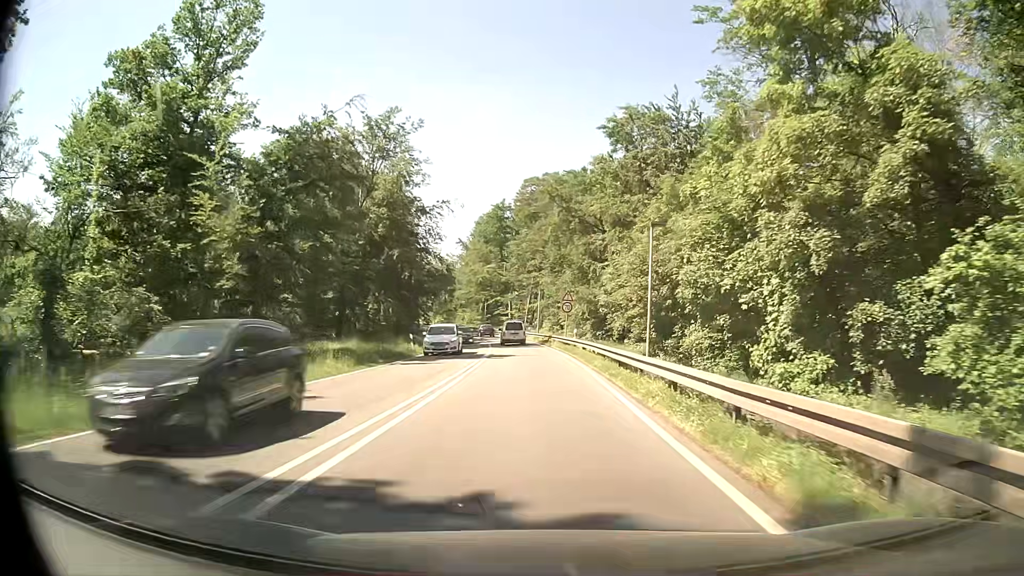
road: primary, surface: asphalt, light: Day
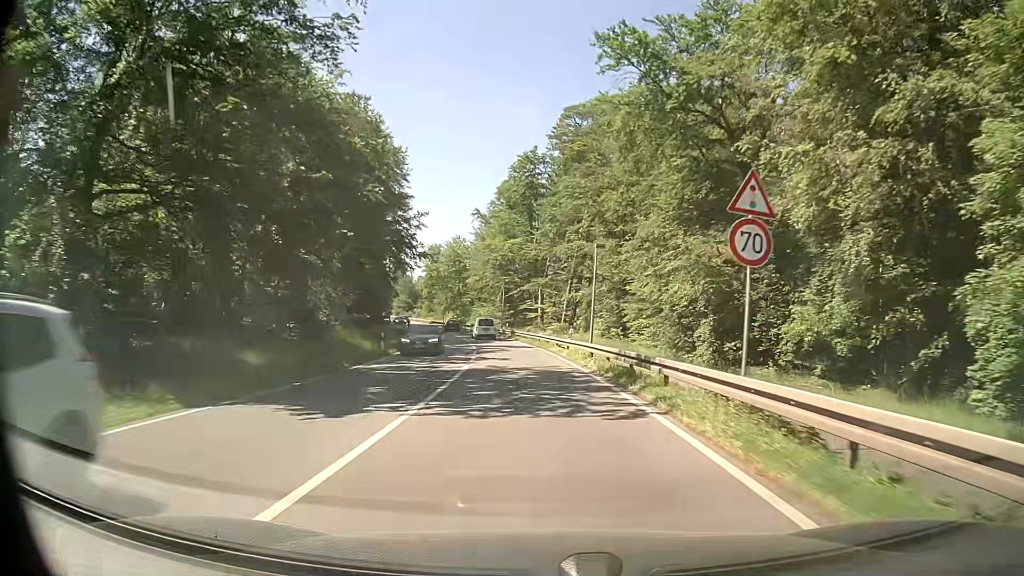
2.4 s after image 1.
(-1.2, +34.9) m; -4°
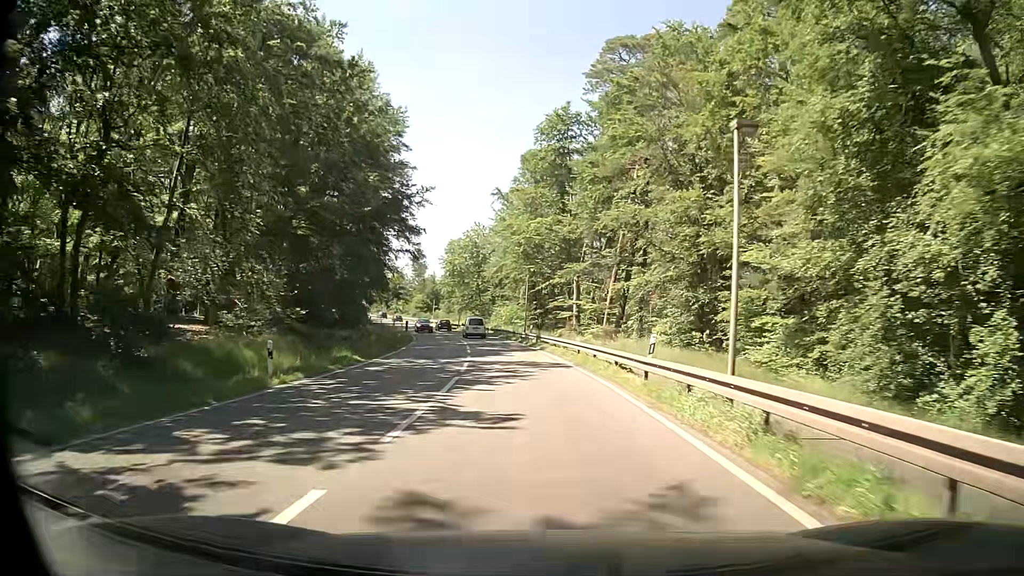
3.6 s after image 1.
(-0.4, +17.5) m; -3°
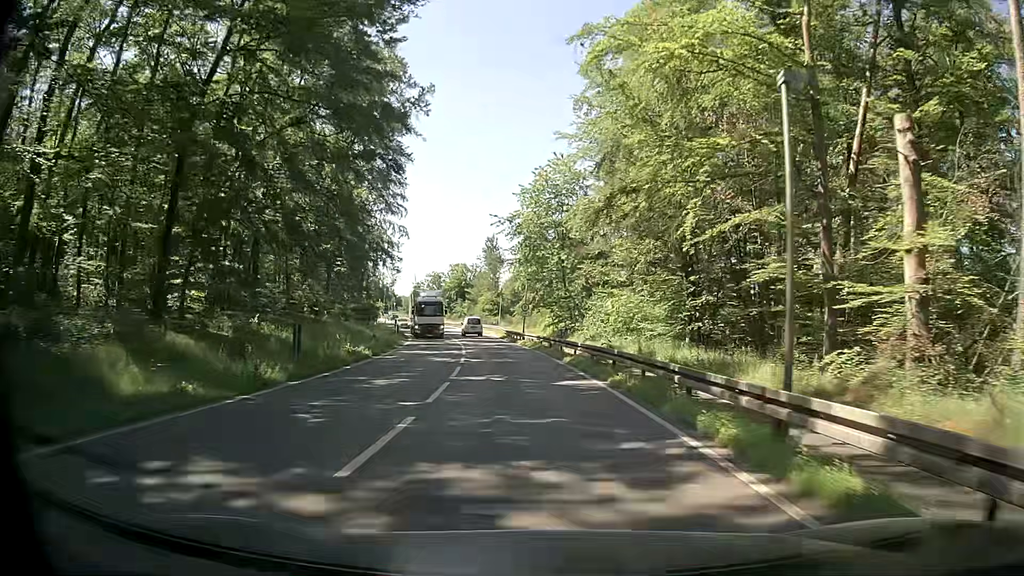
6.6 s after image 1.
(-2.9, +44.2) m; -8°
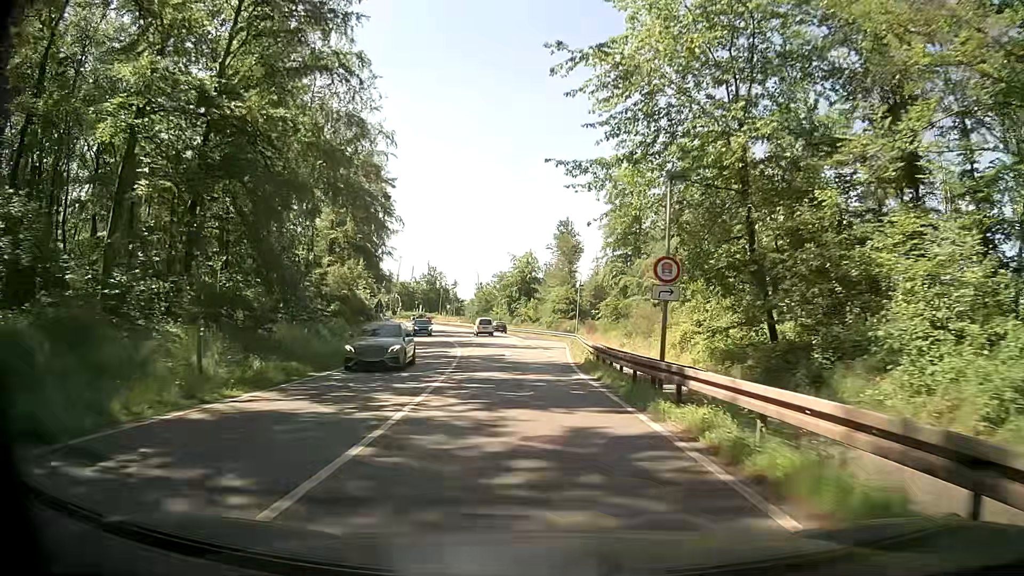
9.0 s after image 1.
(-2.1, +35.8) m; -6°
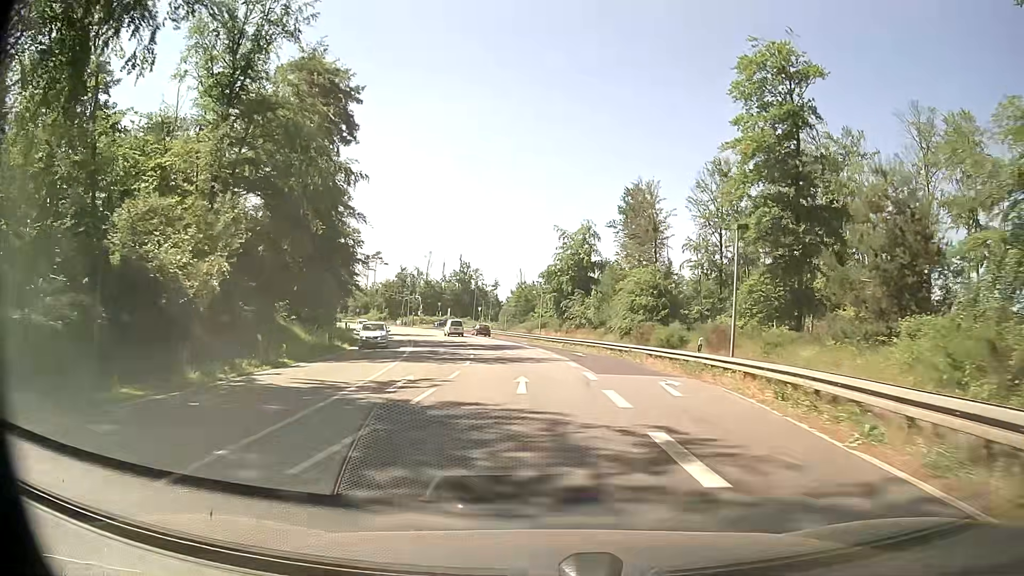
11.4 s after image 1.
(-1.8, +36.0) m; -5°
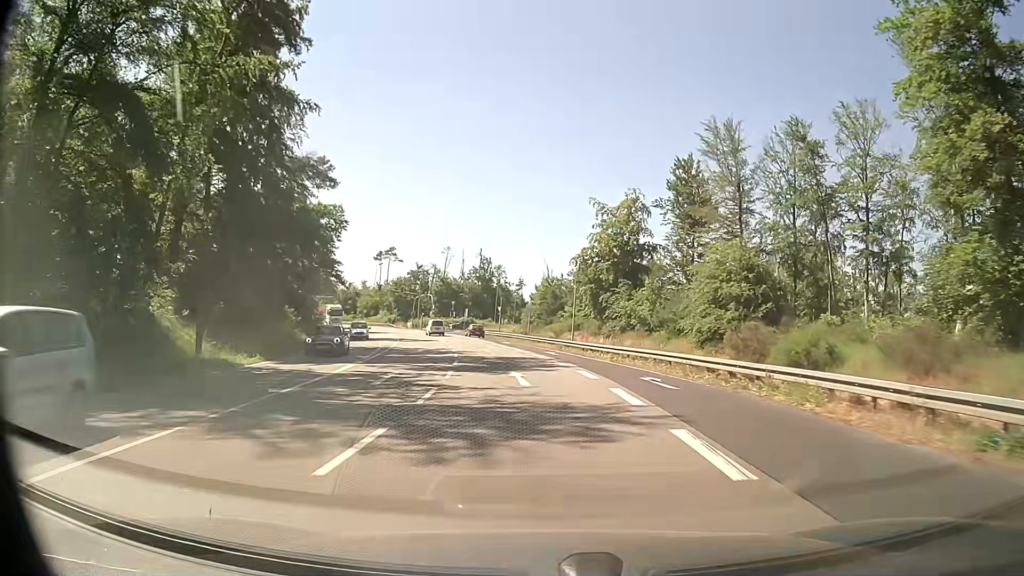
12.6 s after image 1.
(-0.2, +18.0) m; -2°
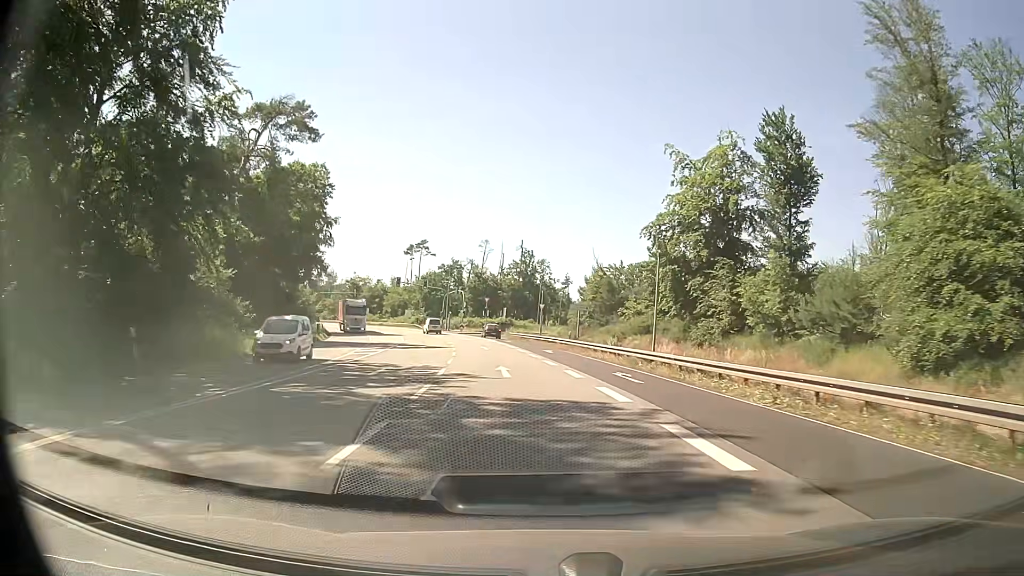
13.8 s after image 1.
(-0.6, +18.1) m; -4°
